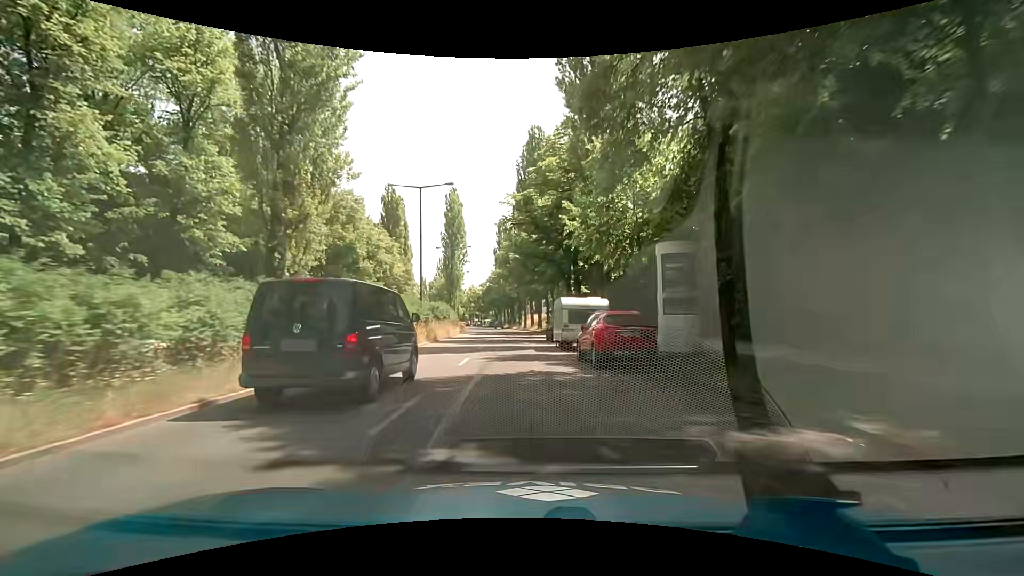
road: secondary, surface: asphalt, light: Day
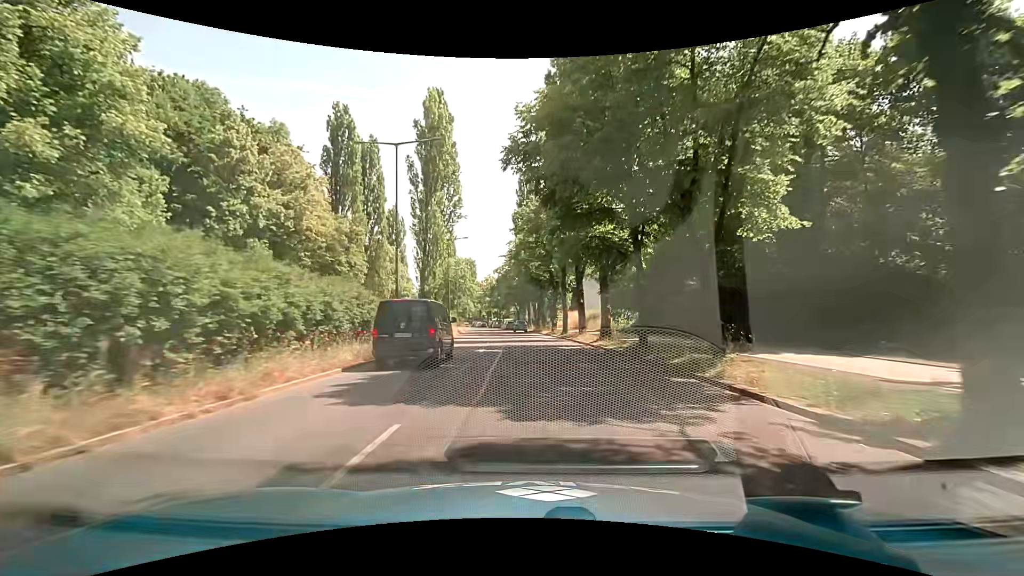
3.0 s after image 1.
(-1.6, +38.3) m; -4°
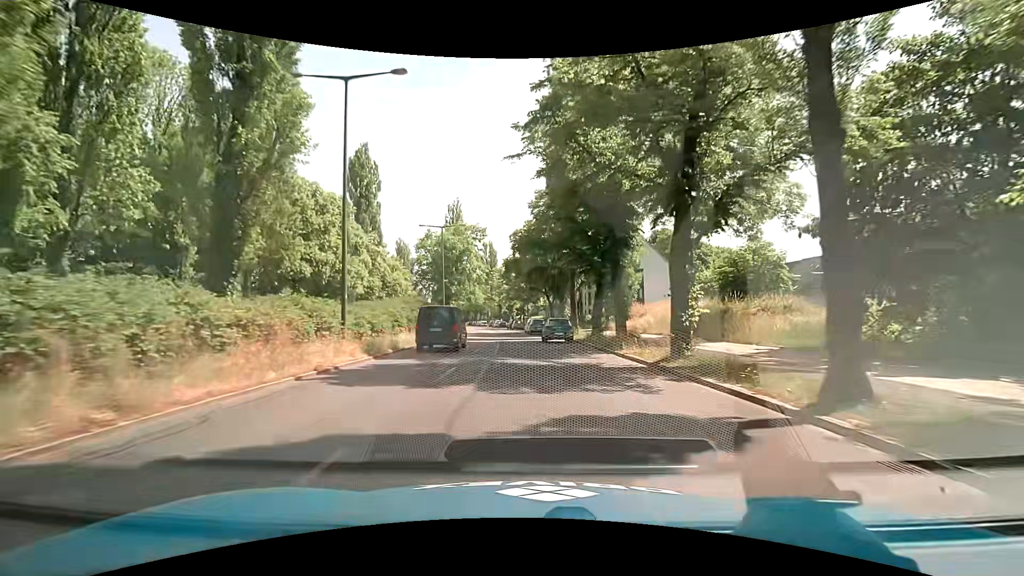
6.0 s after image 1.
(-0.9, +37.4) m; -3°
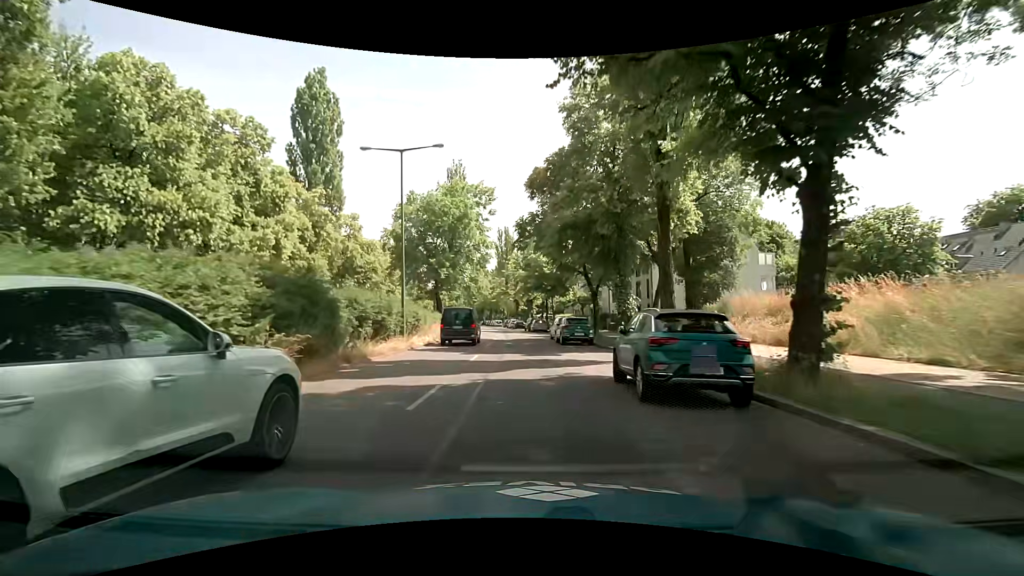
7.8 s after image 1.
(-0.4, +22.1) m; -2°
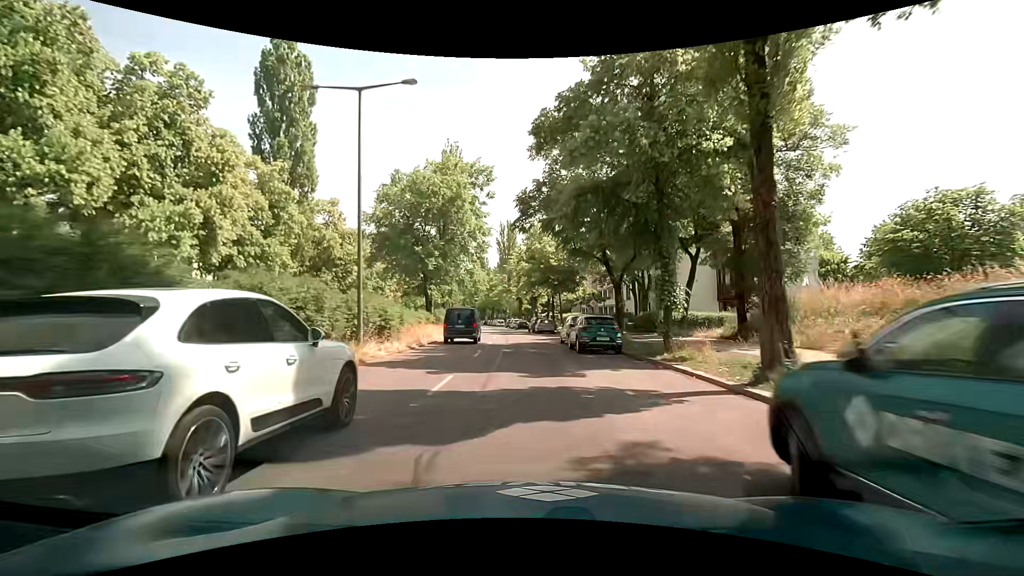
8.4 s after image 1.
(-0.1, +7.3) m; 0°
(0, +10) (0, +20) (-1, +30) (-1, +40) (-2, +50) (-3, +60) (-4, +70) (-6, +80) (-7, +90) (-9, +100) m
